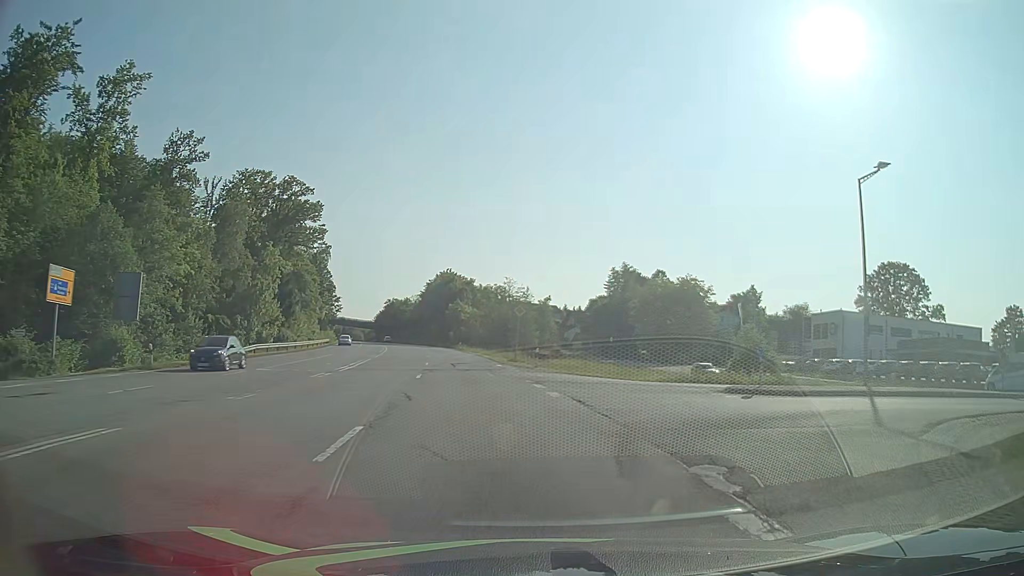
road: secondary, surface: asphalt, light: Day
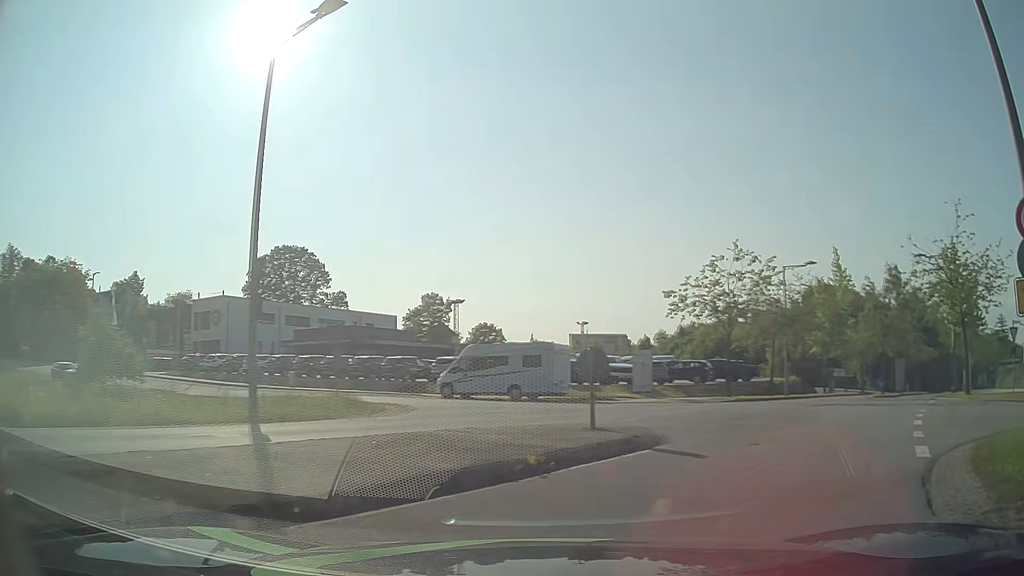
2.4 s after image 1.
(+5.1, +12.6) m; +52°
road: residential
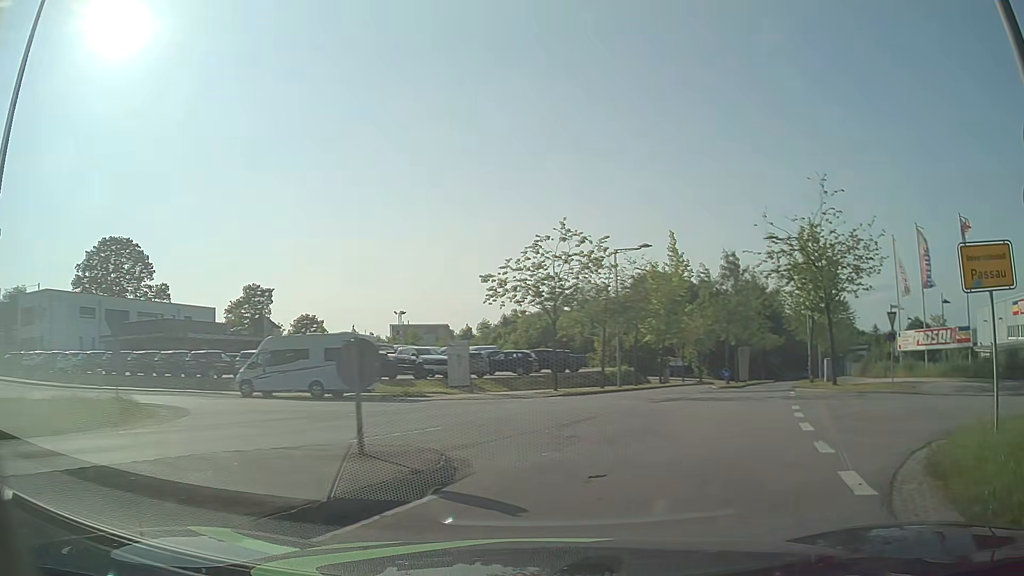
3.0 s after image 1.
(+0.5, +3.4) m; +16°
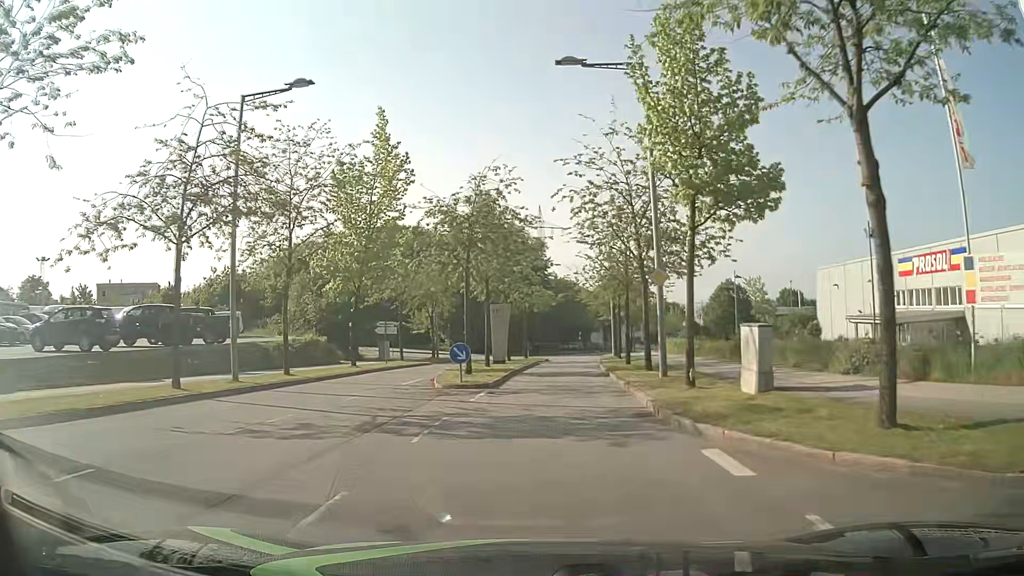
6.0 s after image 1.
(+6.7, +22.9) m; +22°
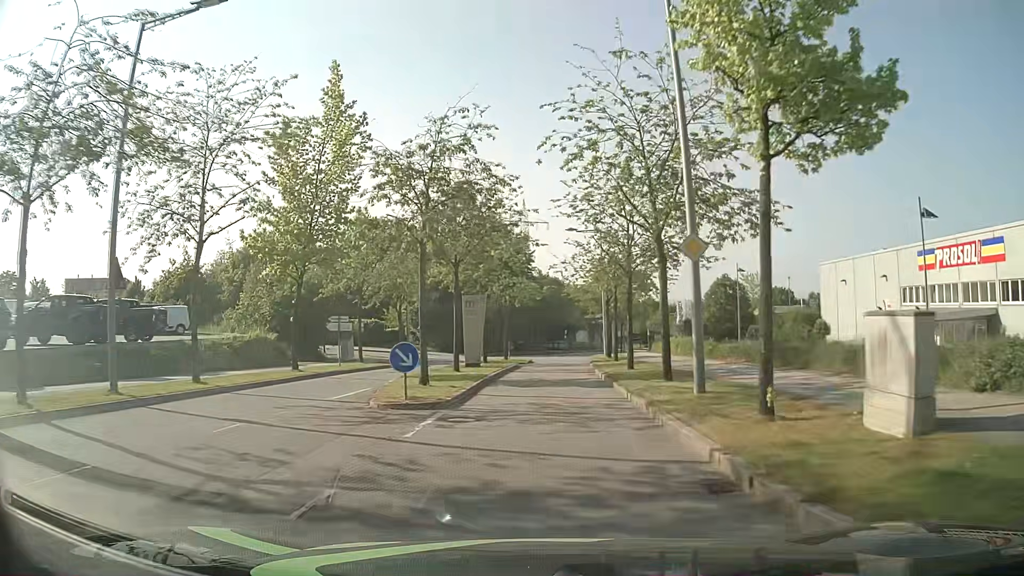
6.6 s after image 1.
(+0.1, +5.8) m; +1°
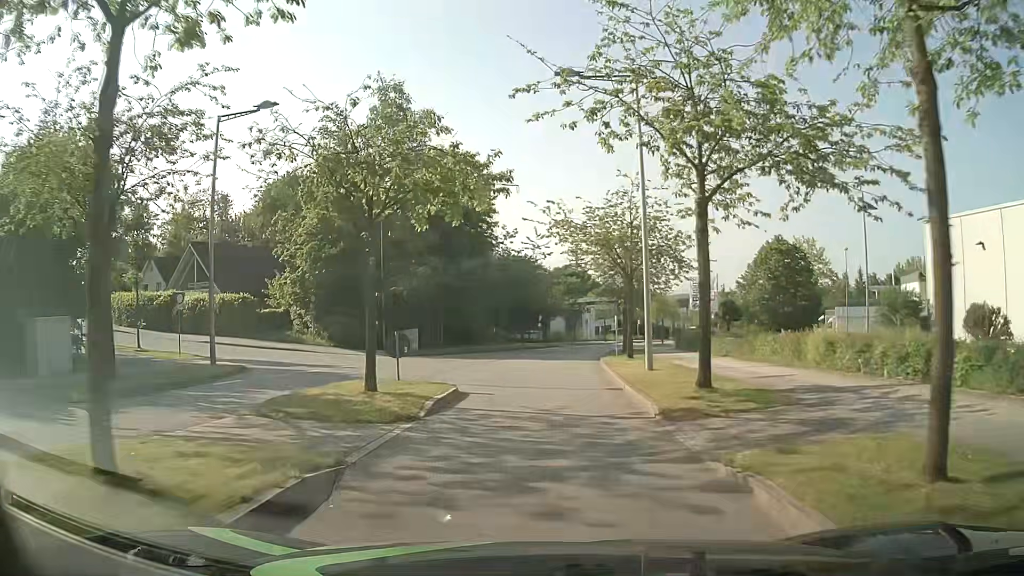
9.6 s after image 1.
(+0.5, +27.7) m; +3°
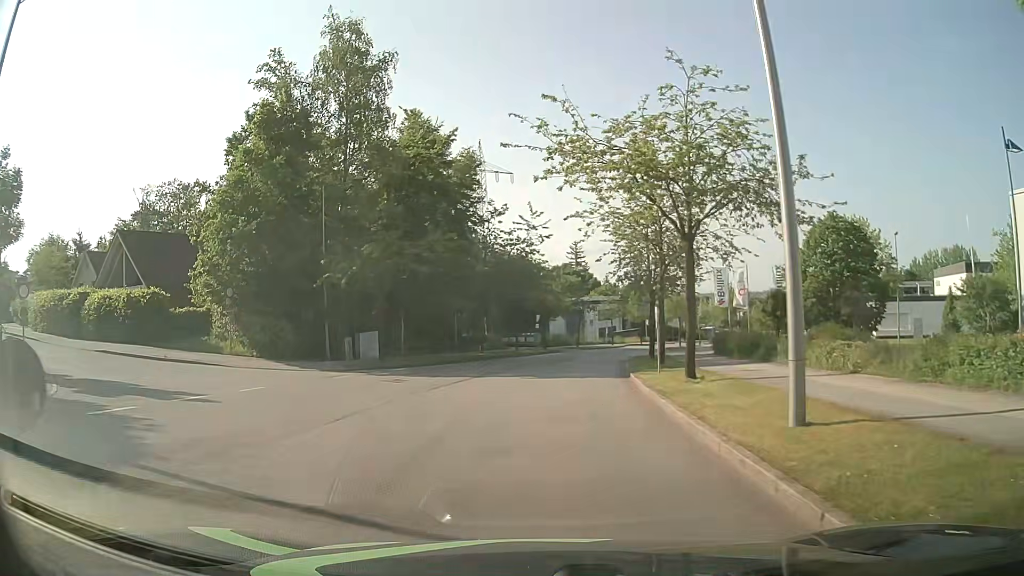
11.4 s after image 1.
(+0.1, +11.7) m; +1°
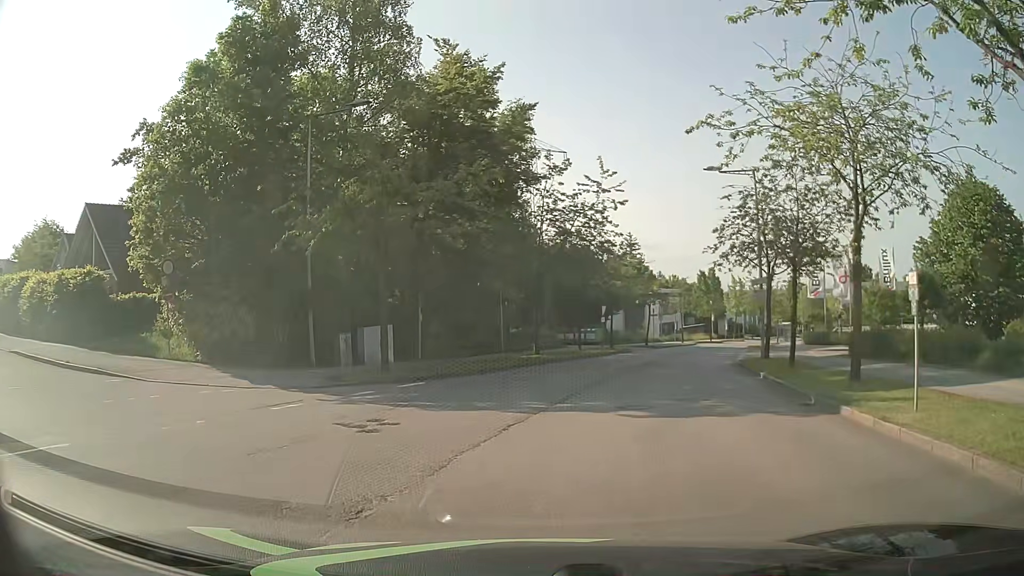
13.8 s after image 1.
(-1.3, +10.7) m; -5°
